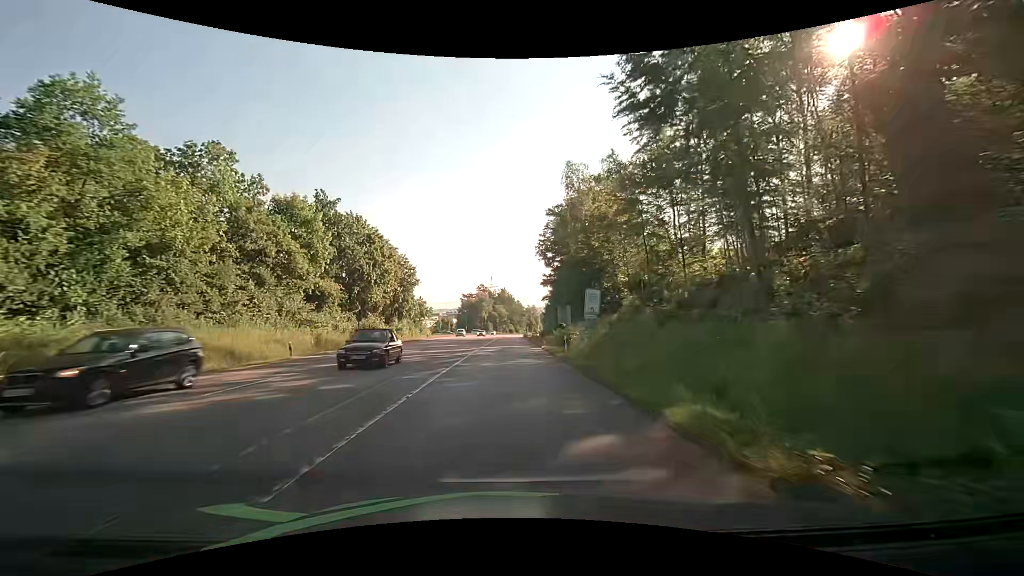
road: secondary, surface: asphalt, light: Day
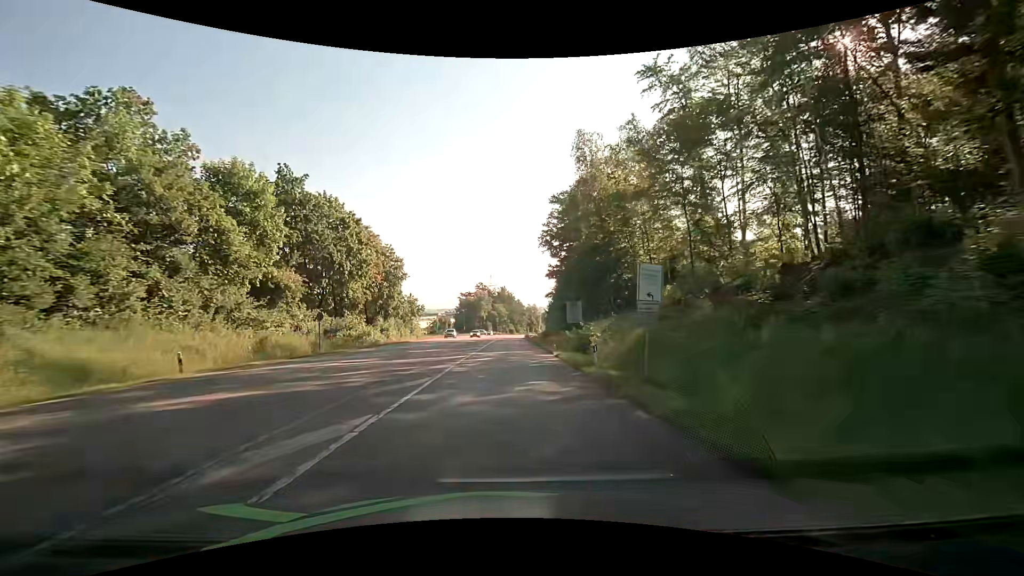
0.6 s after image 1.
(+0.1, +9.2) m; 0°
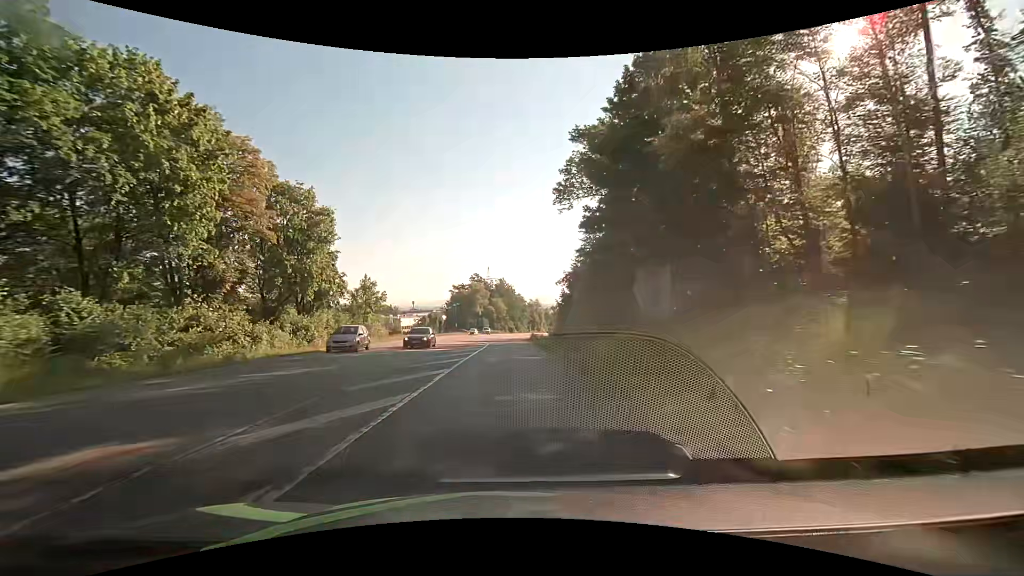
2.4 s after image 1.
(-0.1, +27.5) m; 0°
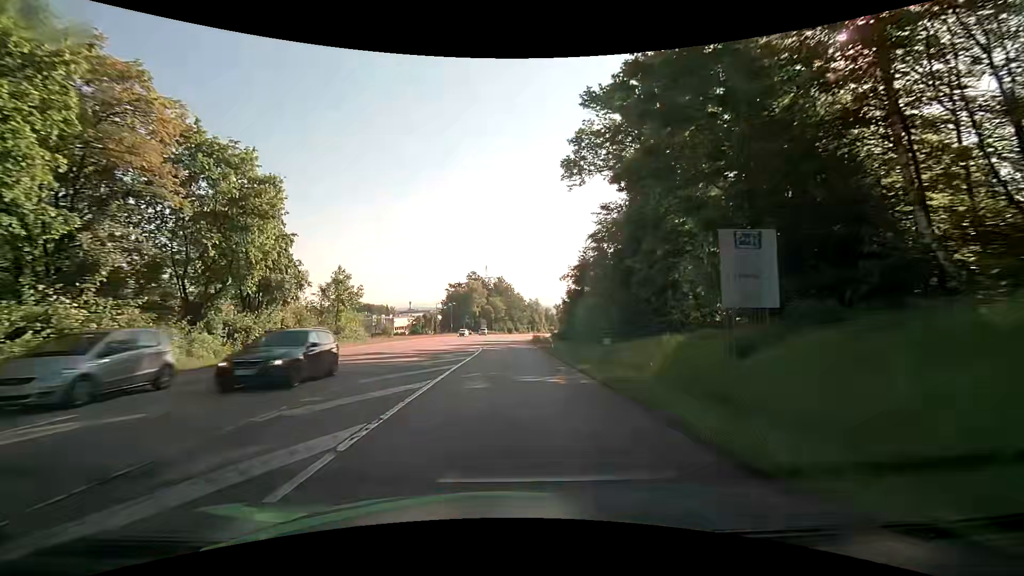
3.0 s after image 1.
(0.0, +9.2) m; 0°
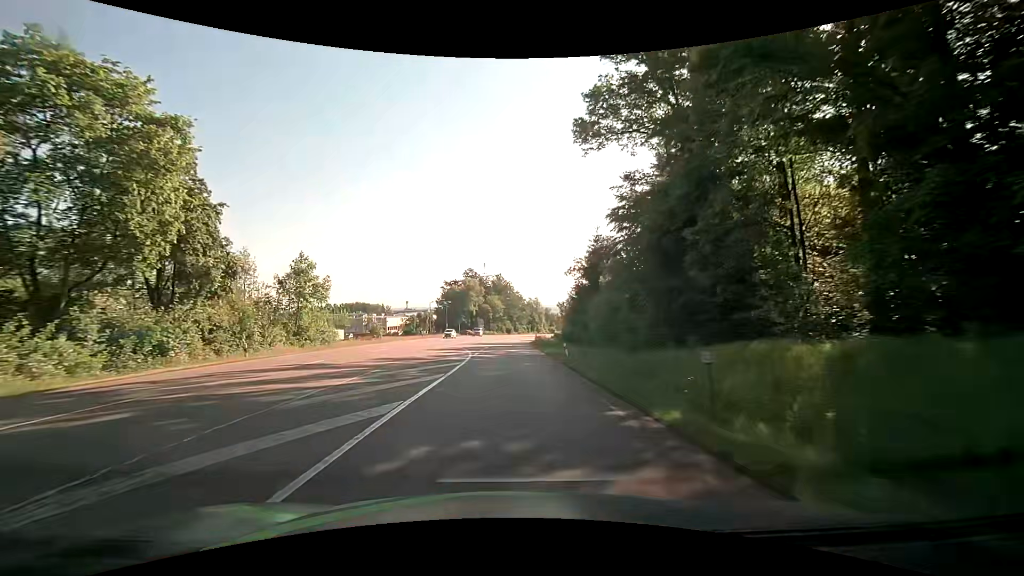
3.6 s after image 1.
(0.0, +9.2) m; 0°
